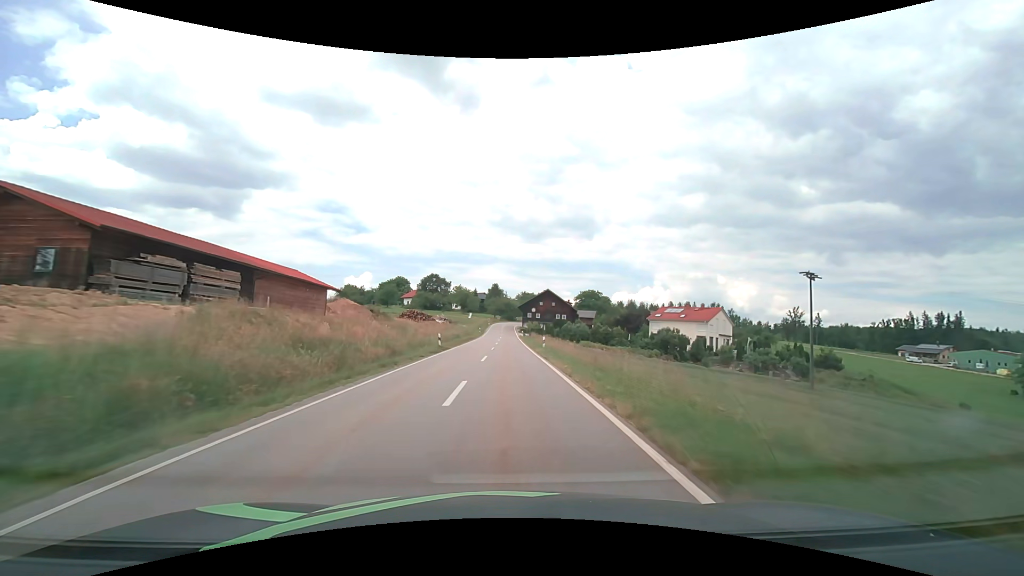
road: tertiary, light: Day
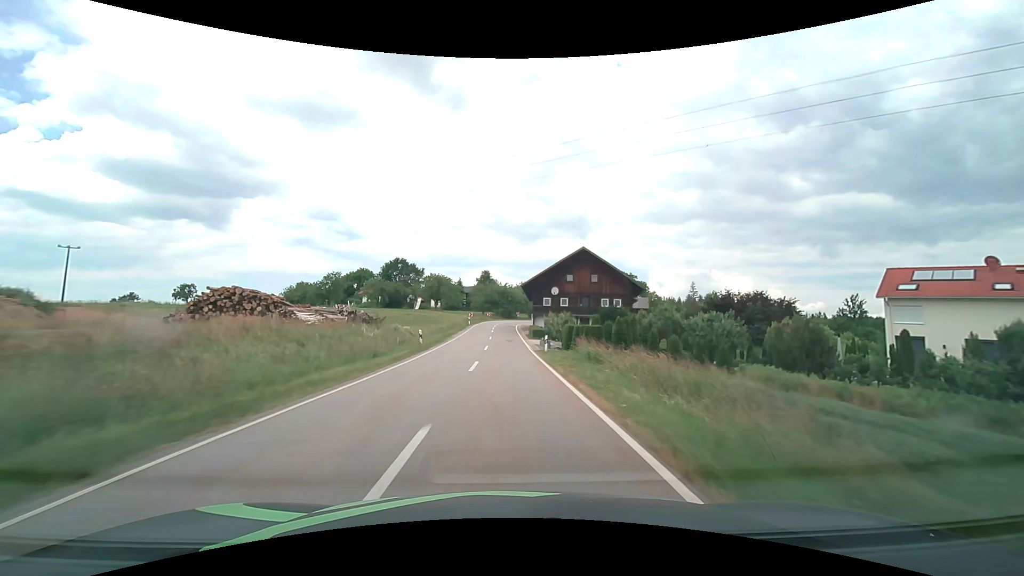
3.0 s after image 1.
(+0.4, +53.8) m; +1°
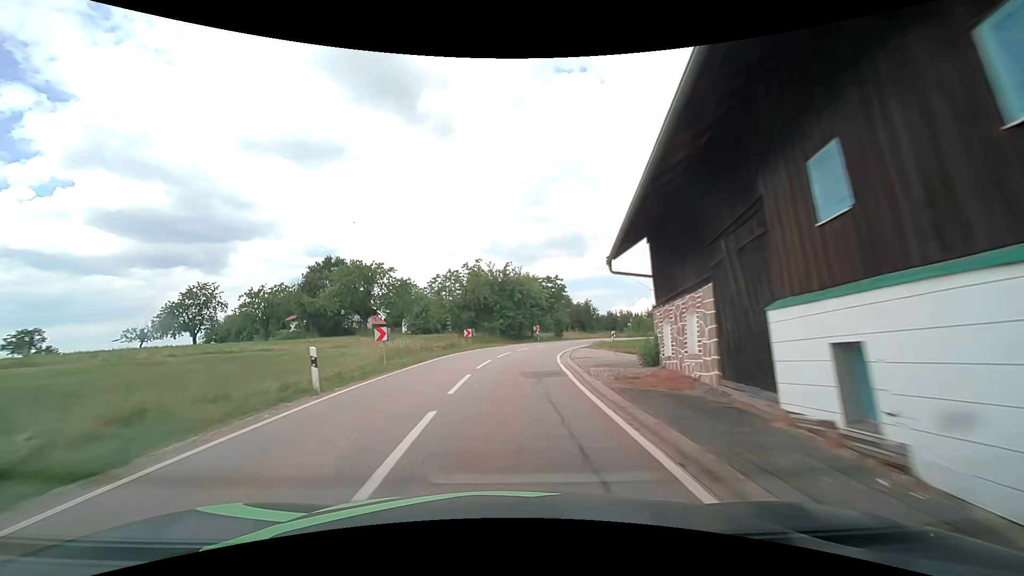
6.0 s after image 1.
(-0.3, +53.3) m; 0°
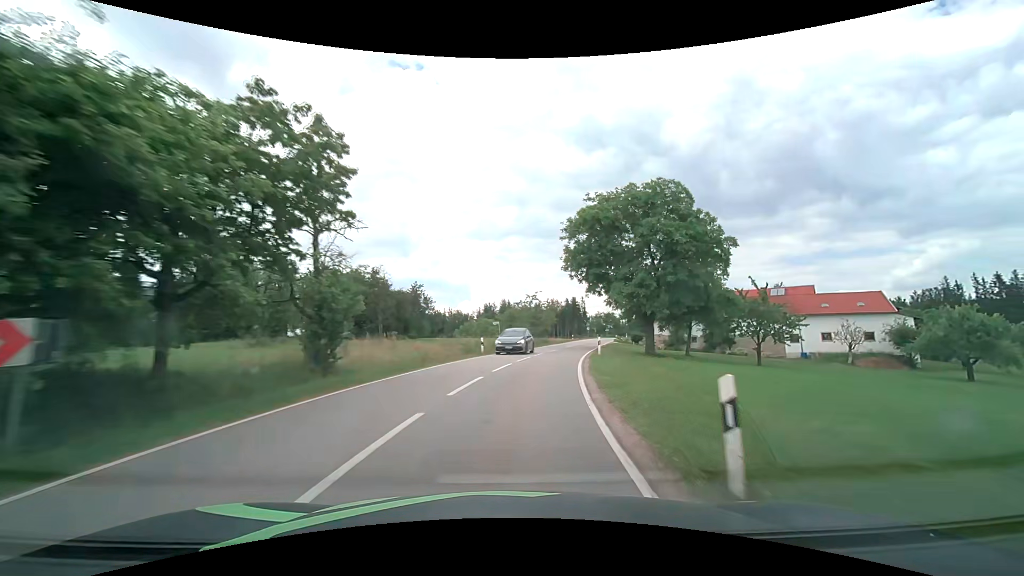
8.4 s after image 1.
(+5.2, +41.3) m; +19°
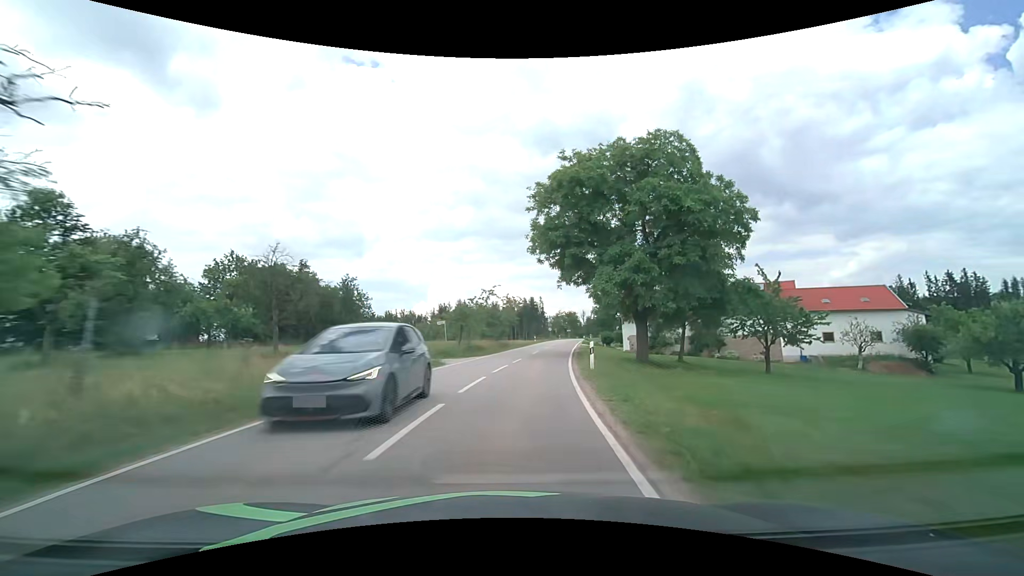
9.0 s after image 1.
(+0.5, +10.4) m; +5°
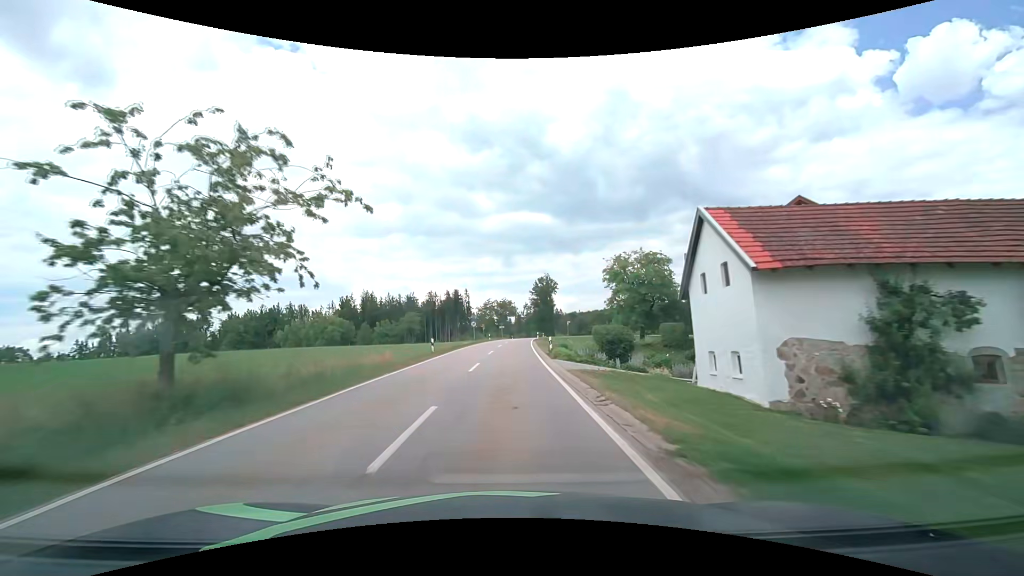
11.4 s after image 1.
(+4.1, +42.0) m; +9°
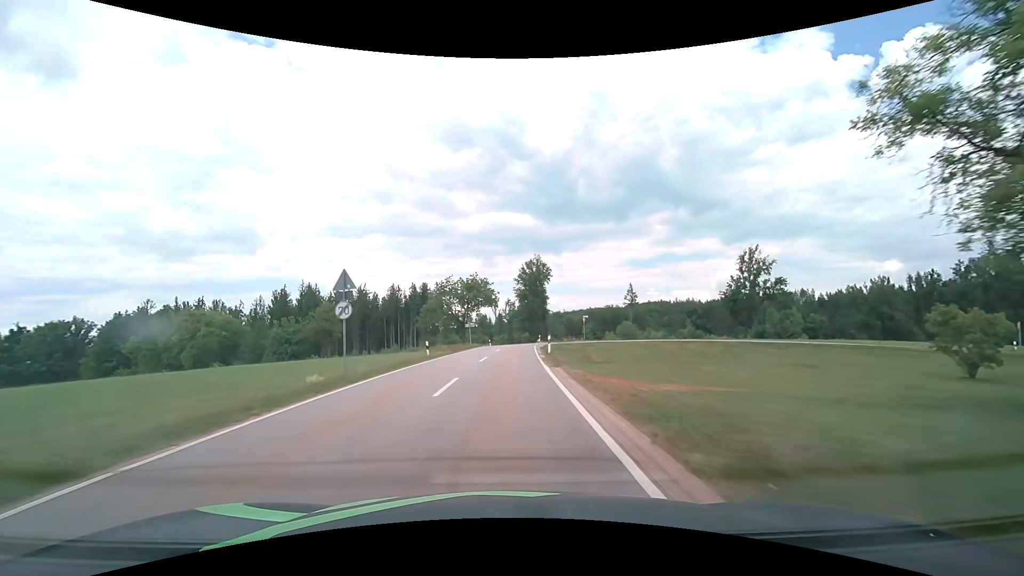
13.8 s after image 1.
(+0.7, +42.9) m; +2°
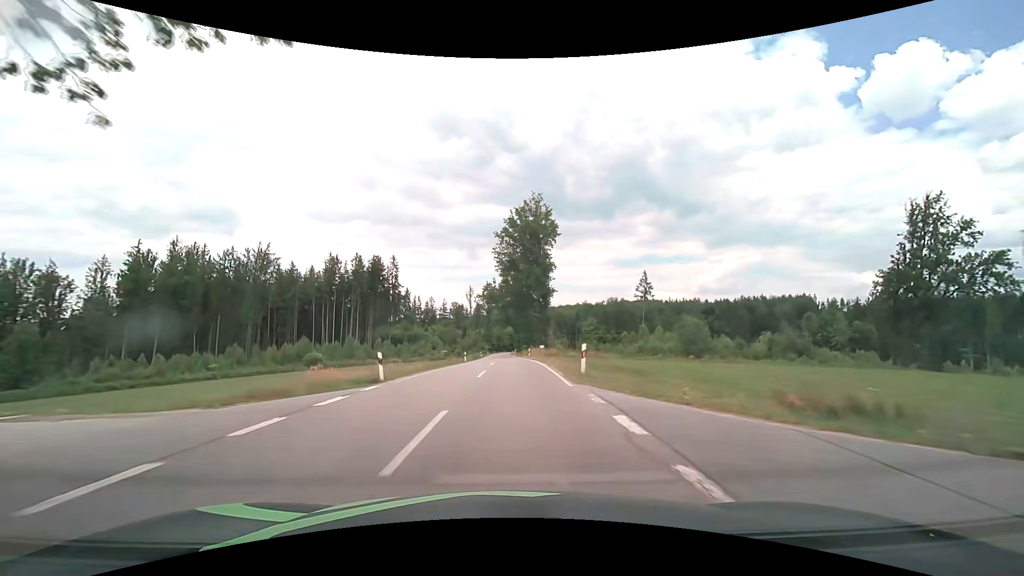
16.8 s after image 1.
(+1.2, +53.7) m; +2°
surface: asphalt
(0, +10) (0, +20) (0, +30) (0, +40) (0, +50) (0, +60) (0, +70) (-1, +80) (-1, +90) (-1, +100) m
